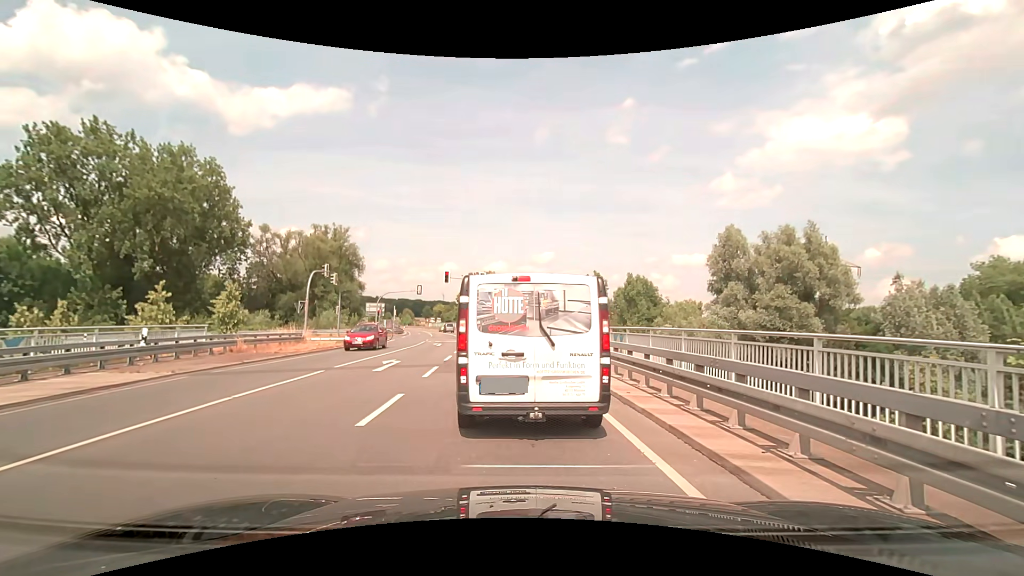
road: secondary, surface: asphalt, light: Day
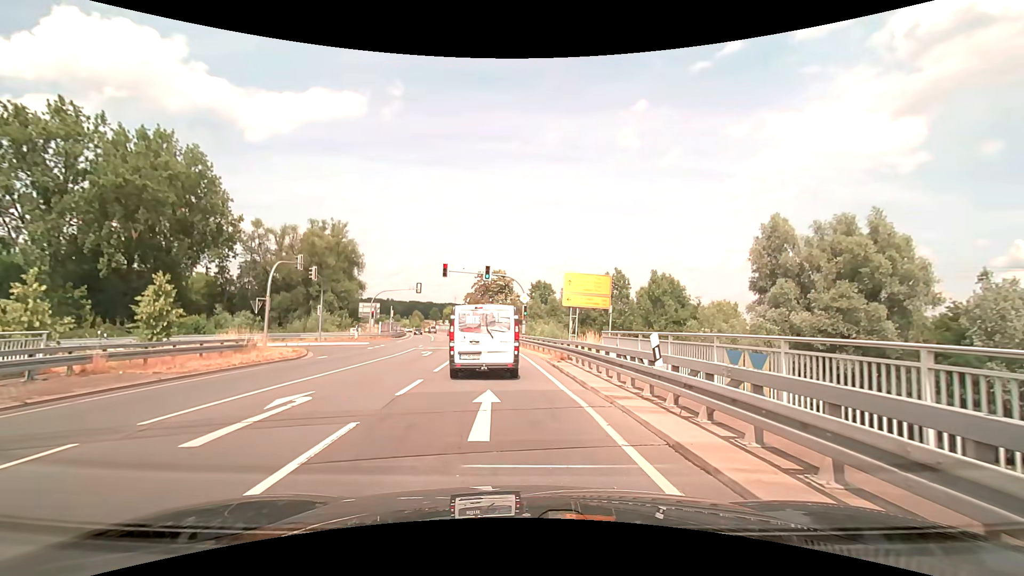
(-0.1, +8.9) m; -1°
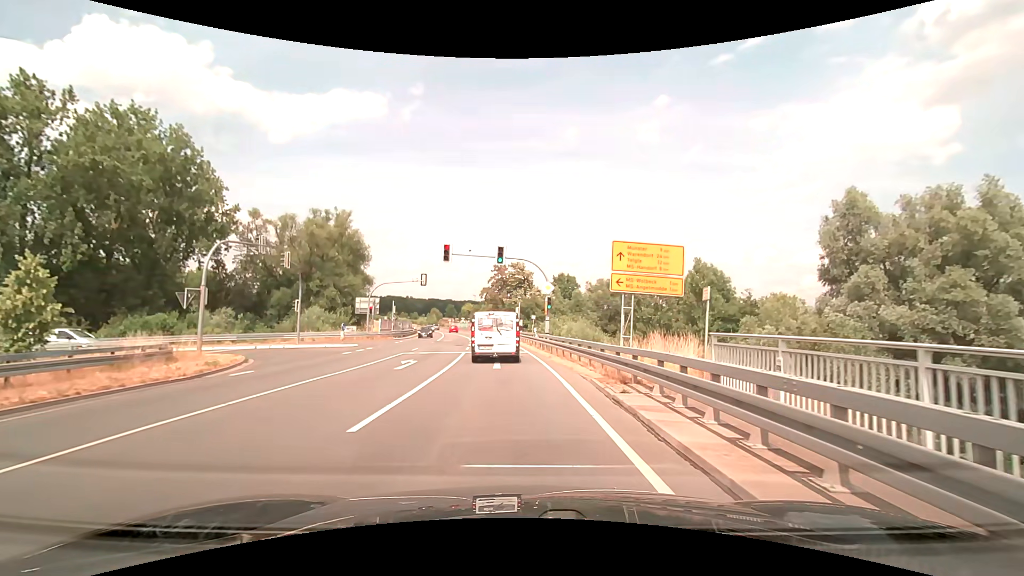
(-0.1, +9.5) m; -2°
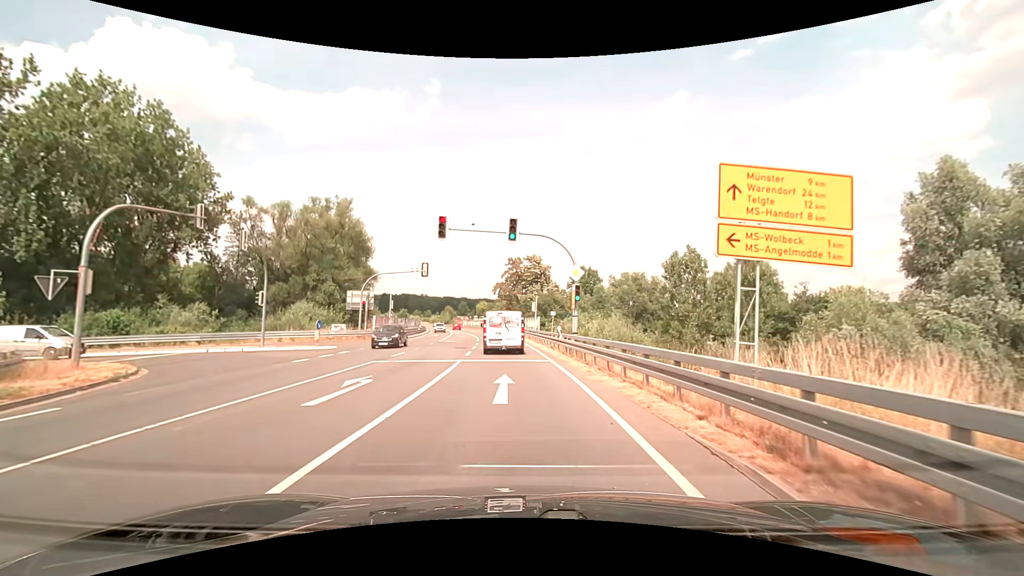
(-0.2, +8.3) m; -2°
(0, +10) (0, +20) (-1, +30) (-2, +40) (-3, +50) (-4, +60) (-5, +70) (-7, +80) (-9, +89) (-11, +99) m
